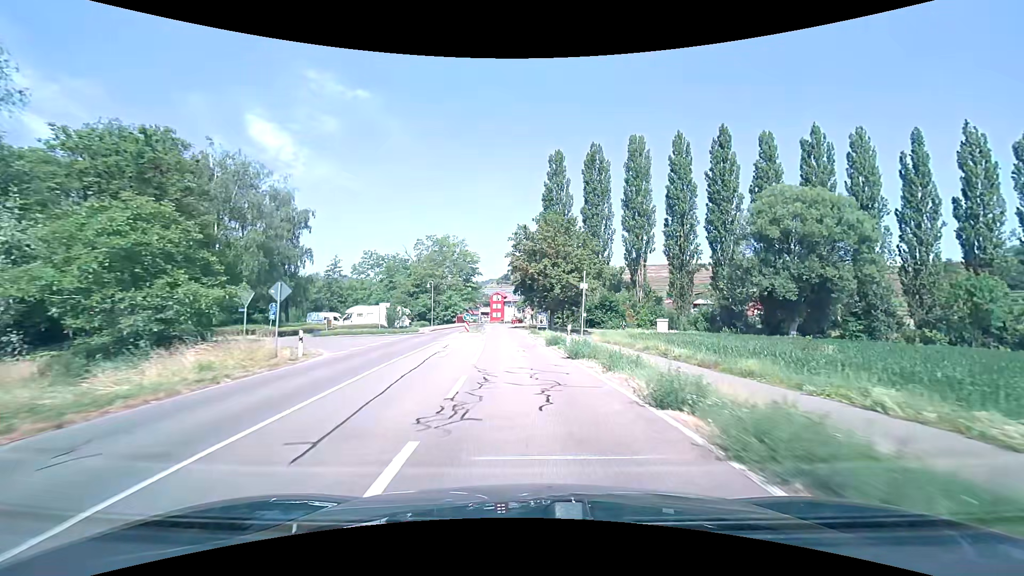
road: tertiary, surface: asphalt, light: Day
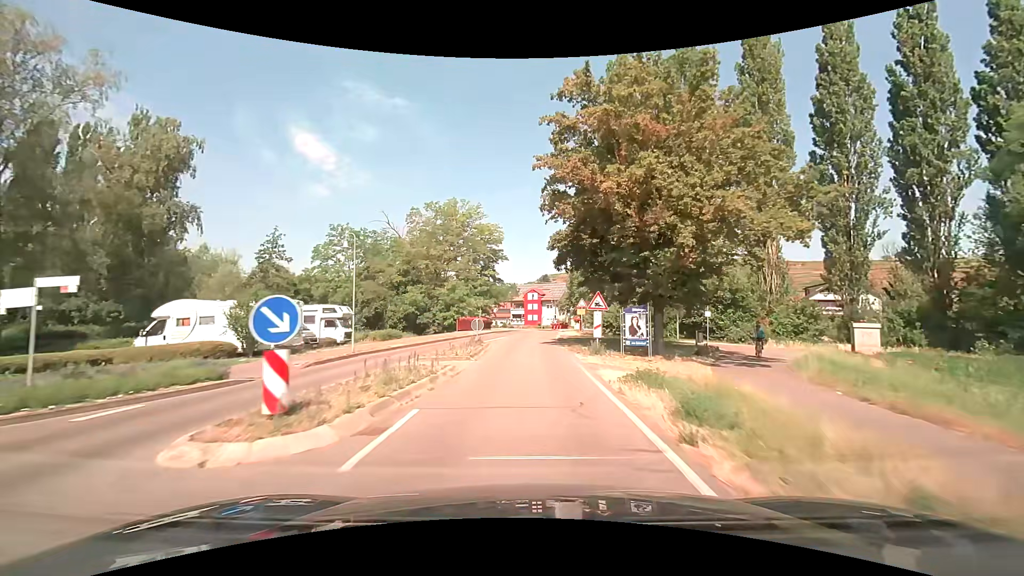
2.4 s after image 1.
(-0.9, +33.2) m; -5°
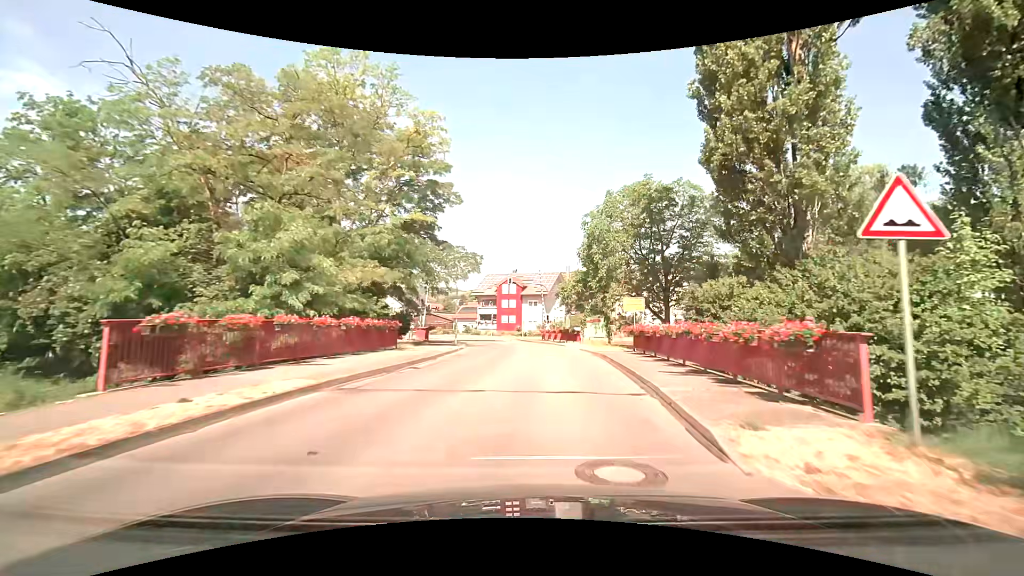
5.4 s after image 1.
(+0.2, +37.3) m; +3°
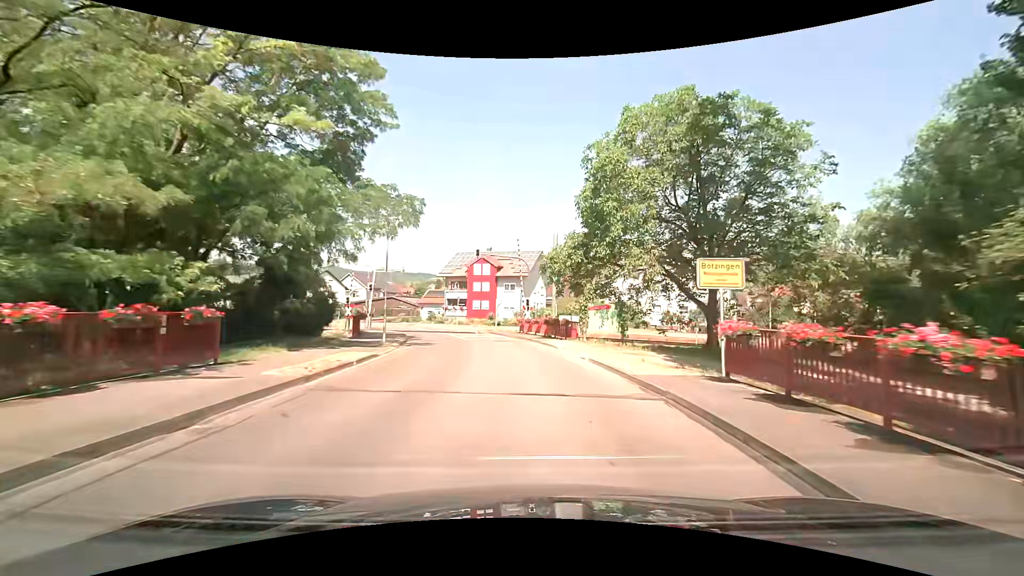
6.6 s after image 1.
(+0.4, +12.9) m; +3°
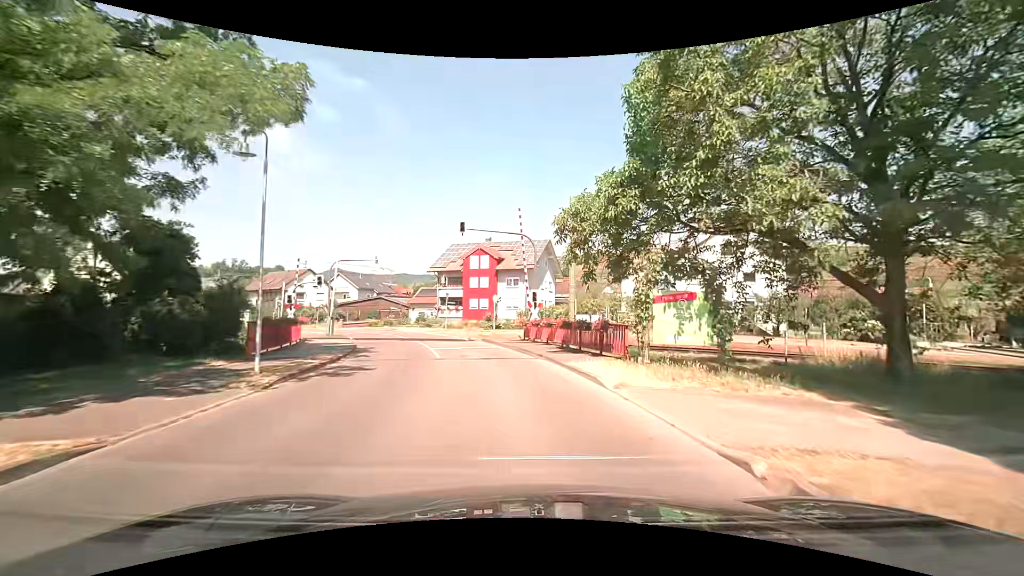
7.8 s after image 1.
(0.0, +11.1) m; +1°
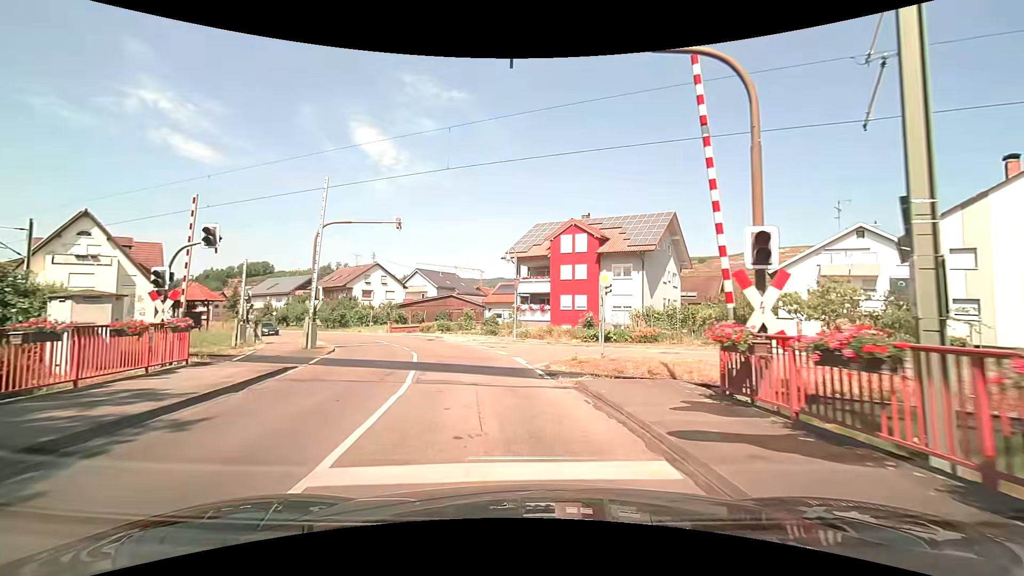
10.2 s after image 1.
(-1.7, +18.4) m; -12°
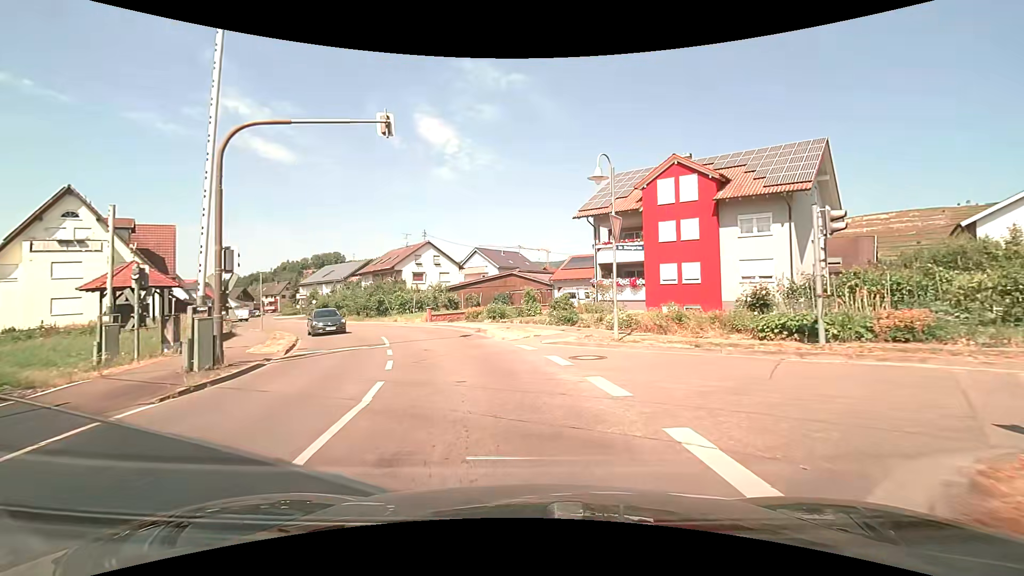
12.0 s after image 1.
(-0.8, +12.2) m; -8°
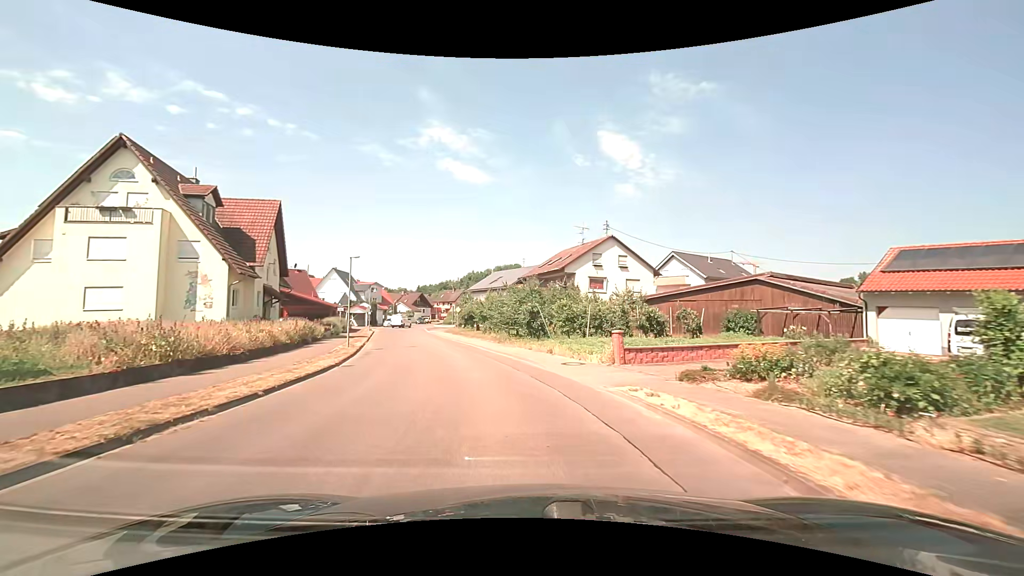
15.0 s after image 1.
(-3.5, +20.1) m; -20°
(-1, +10) (-2, +20) (-4, +30) (-7, +39) (-9, +49) (-12, +58) (-15, +68) (-17, +78) (-19, +88) (-20, +98) m
